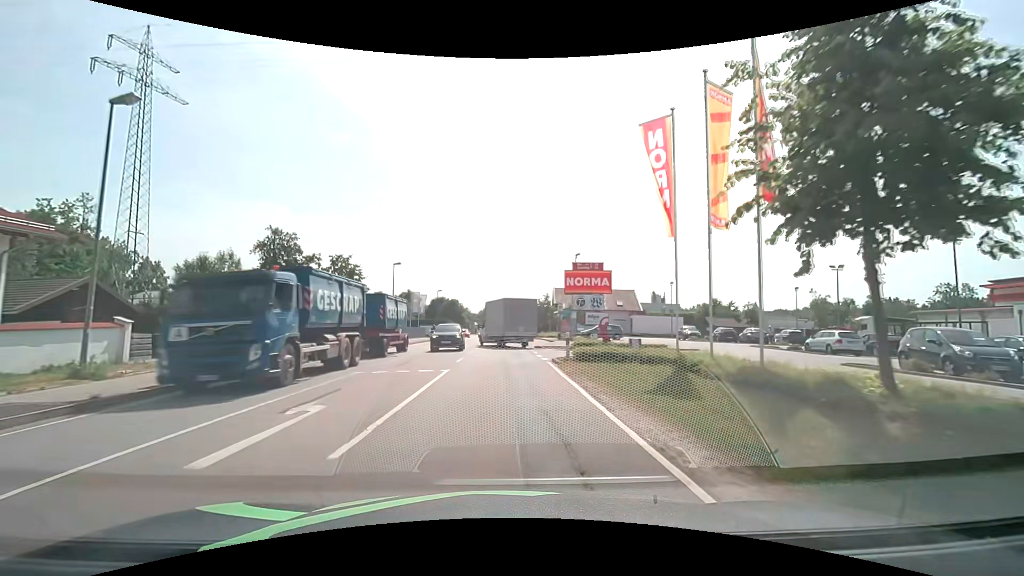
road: primary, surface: asphalt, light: Day
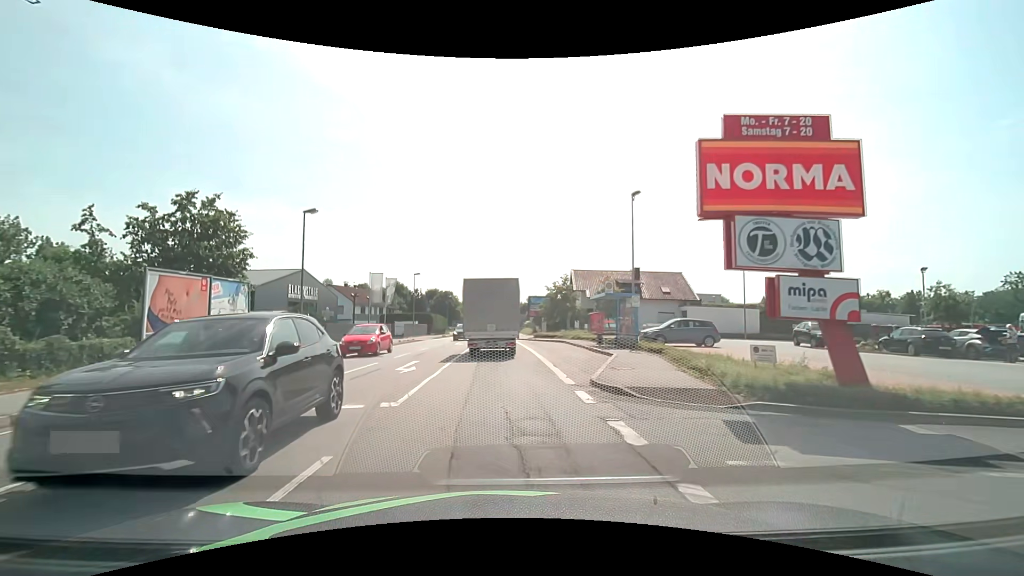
(0.0, +22.2) m; +1°
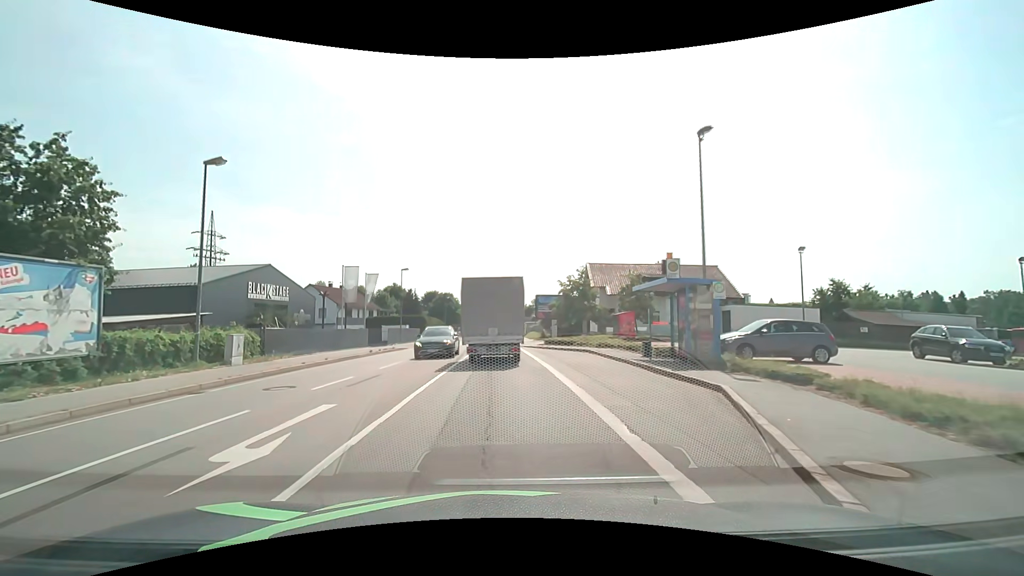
(-0.2, +9.5) m; -1°
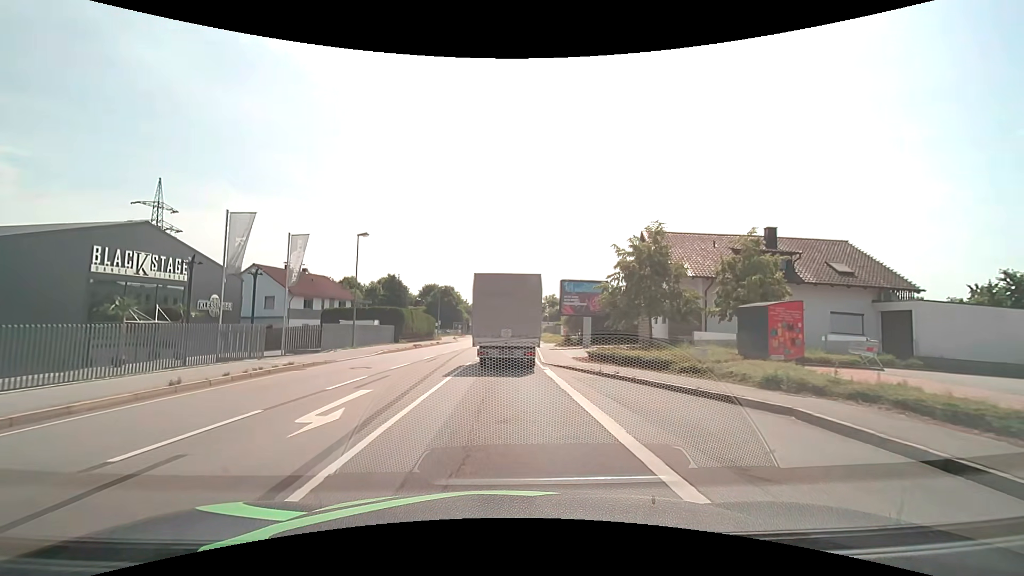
(-0.4, +18.8) m; -1°
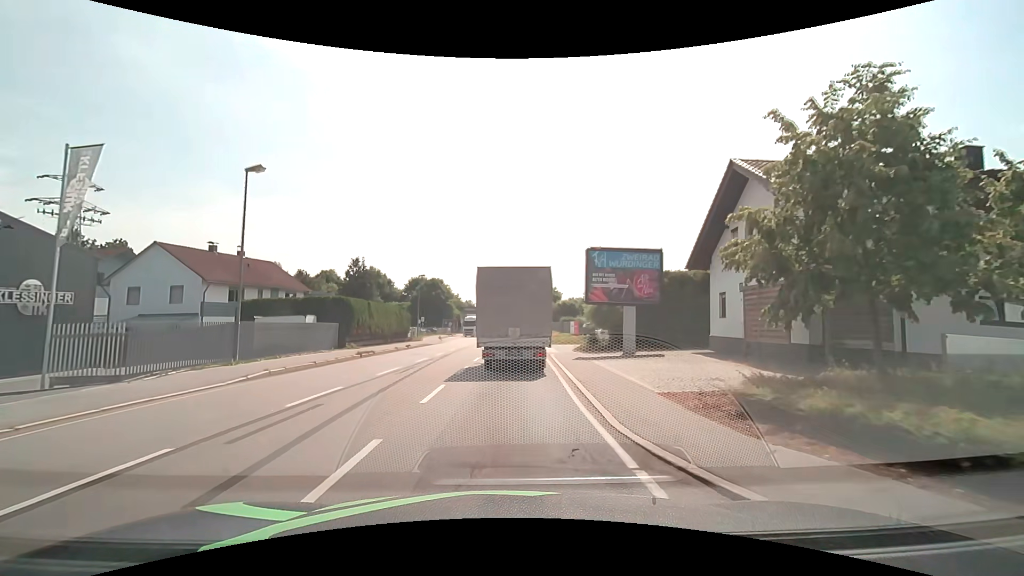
(0.0, +14.4) m; +1°
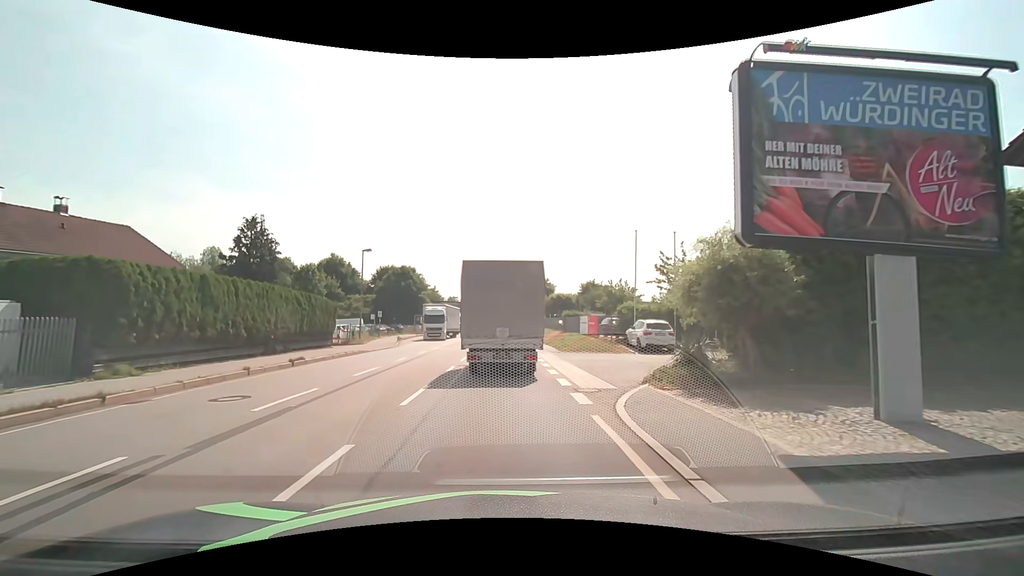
(+0.2, +18.0) m; +1°
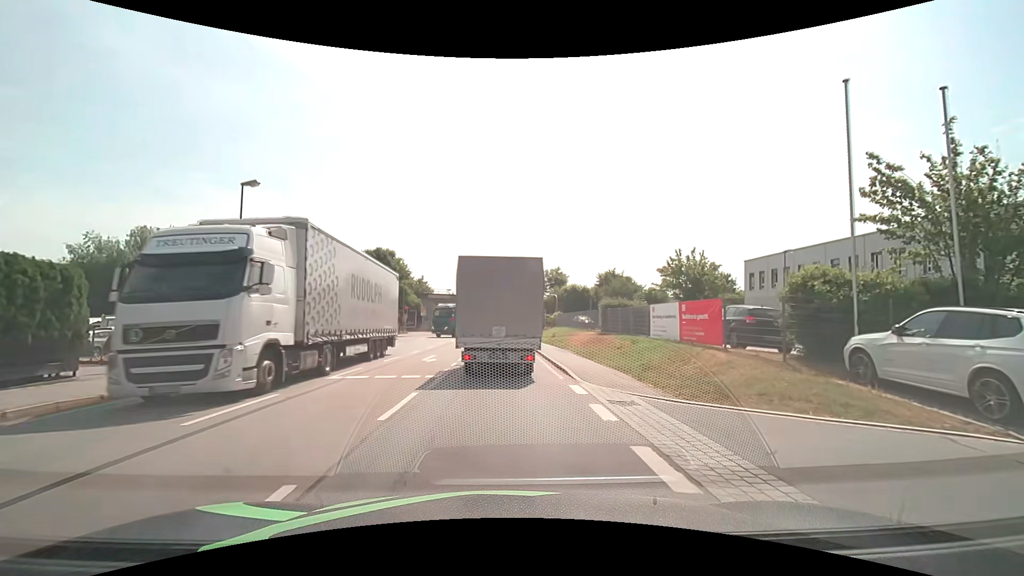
(+0.1, +19.4) m; 0°
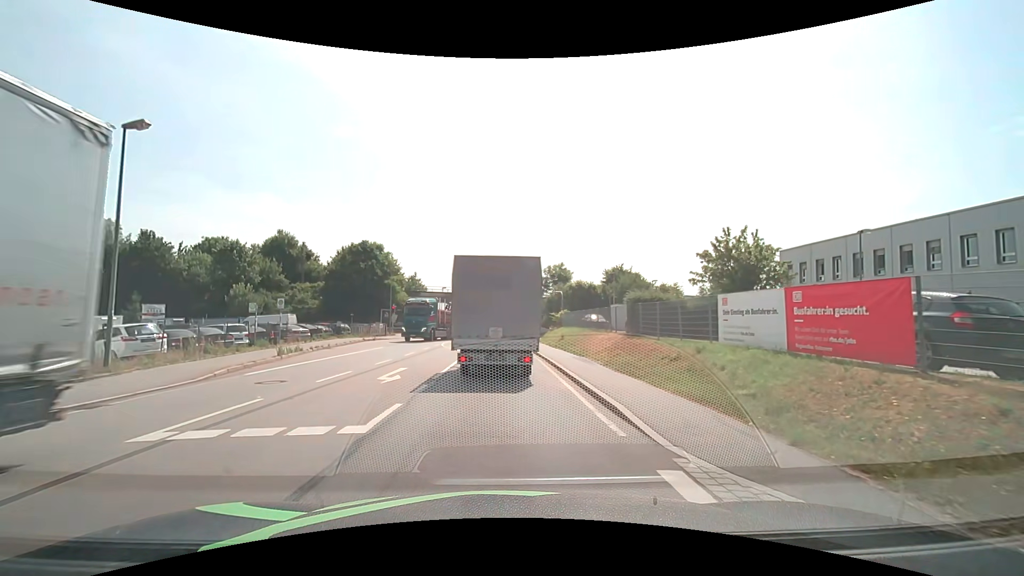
(0.0, +6.9) m; 0°
(0, +10) (0, +20) (0, +30) (0, +40) (-1, +50) (-1, +60) (-1, +70) (-1, +80) (-1, +90) (0, +100) m
